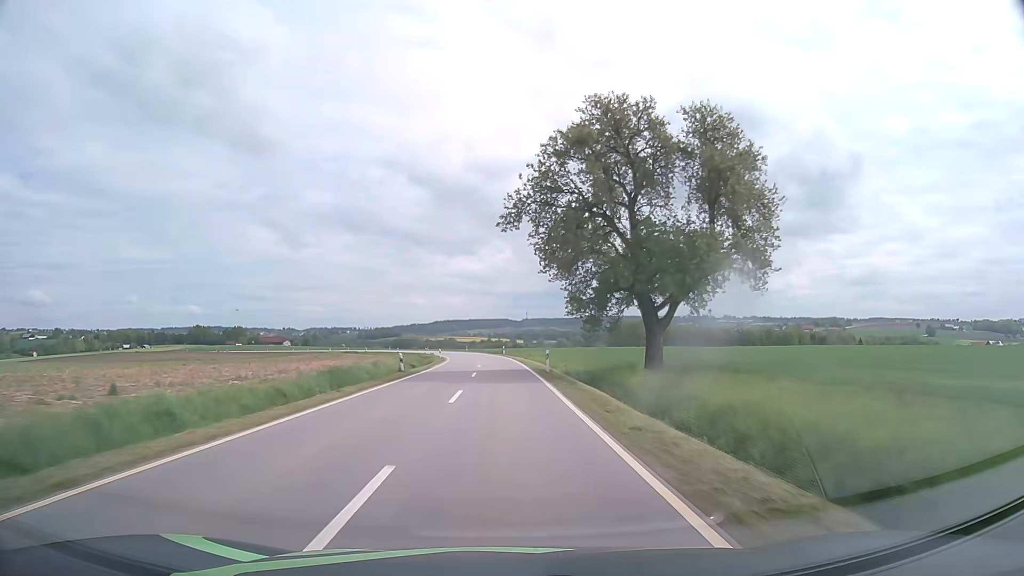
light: Day
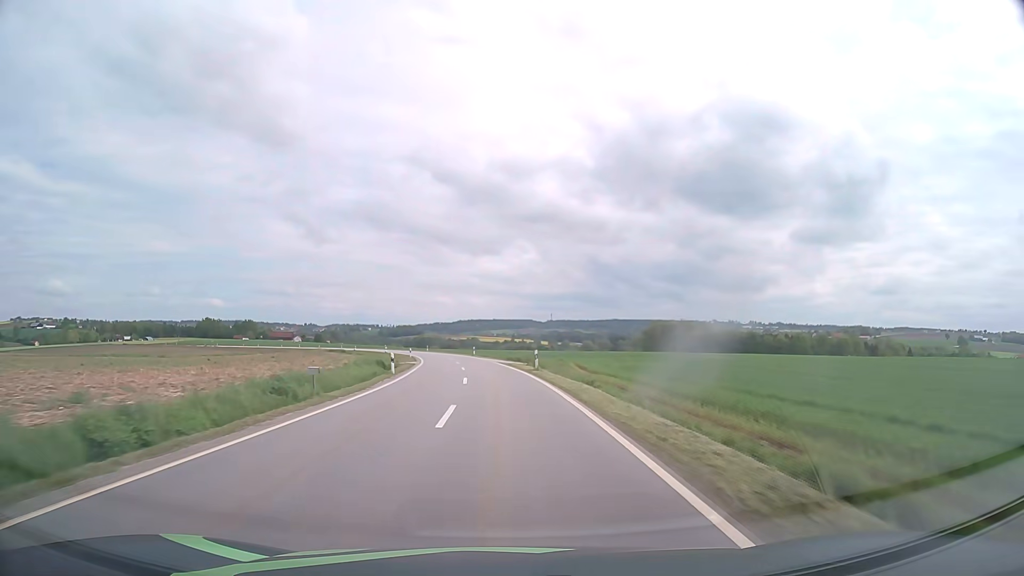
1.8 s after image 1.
(-0.6, +41.4) m; -2°
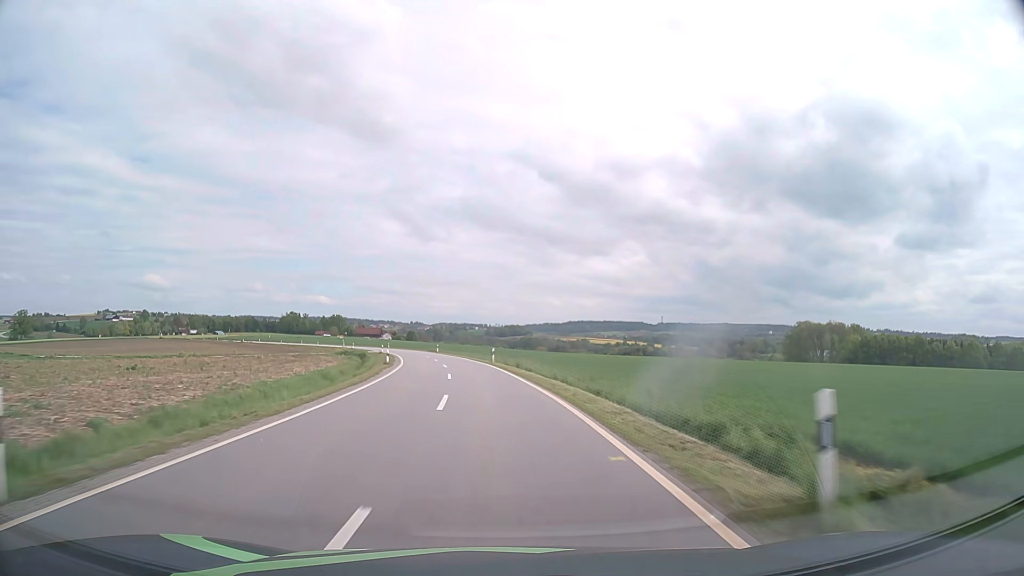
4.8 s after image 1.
(-5.1, +70.3) m; -9°
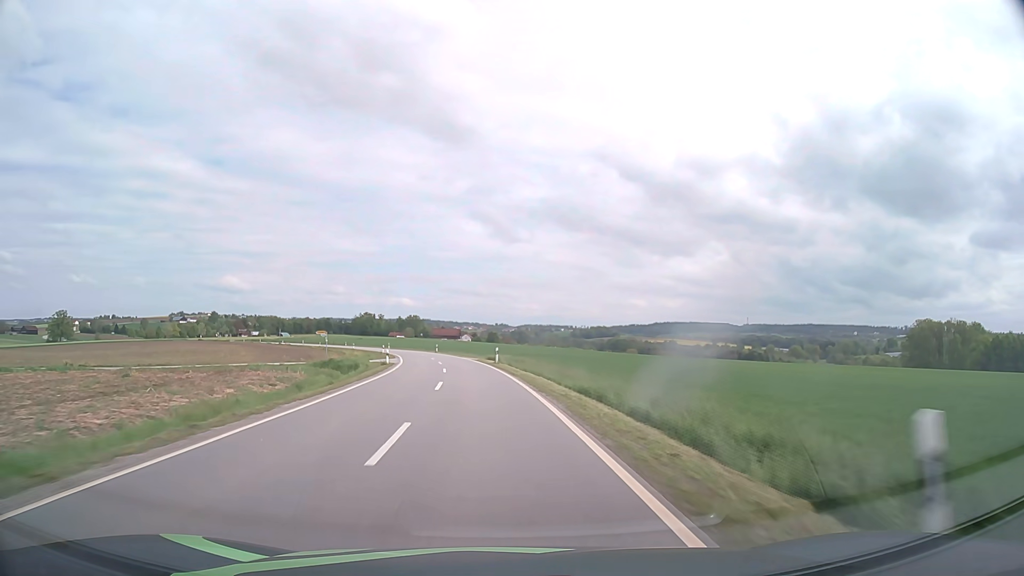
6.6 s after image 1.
(-2.6, +42.9) m; -7°
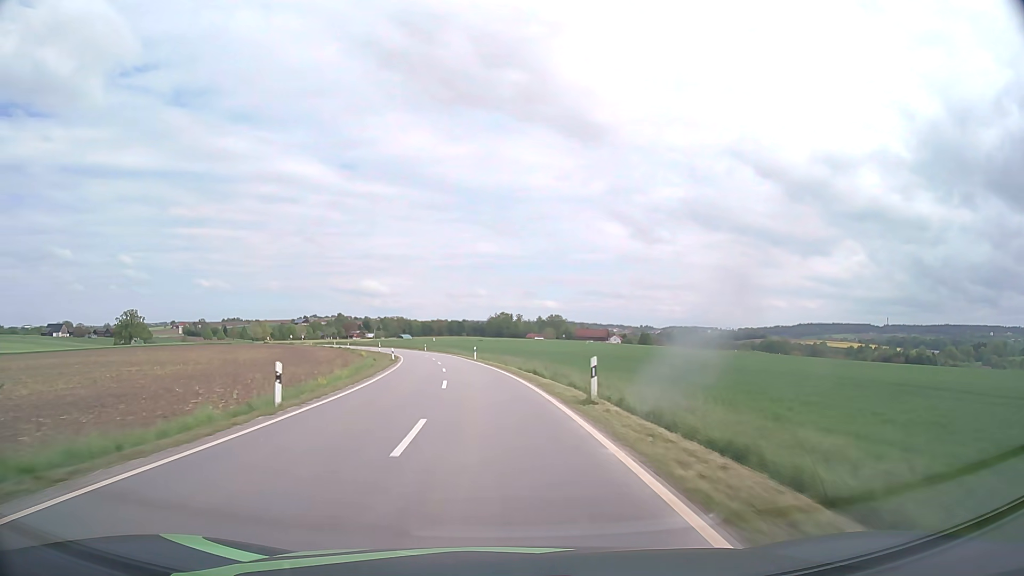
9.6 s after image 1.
(-8.1, +72.3) m; -13°
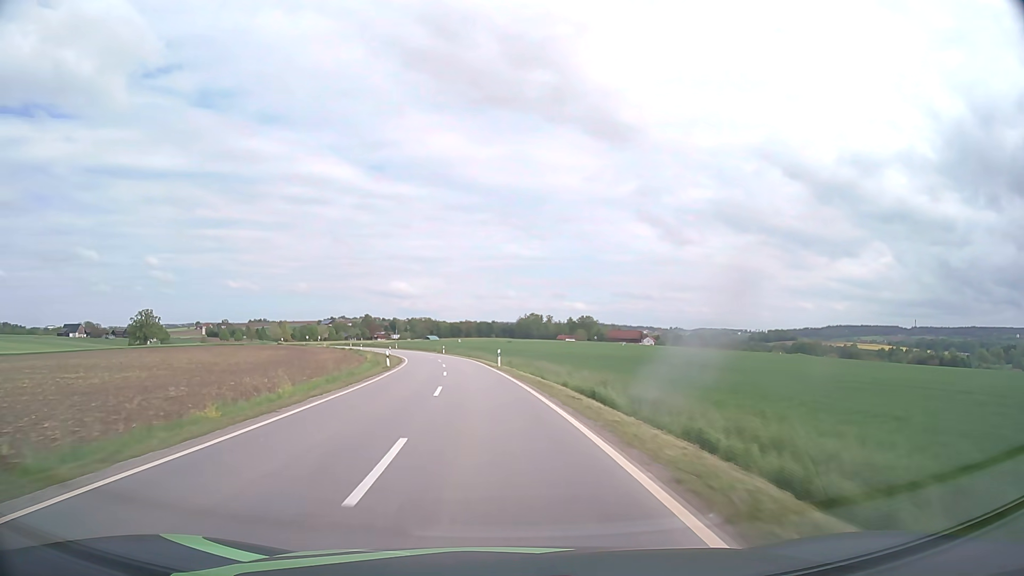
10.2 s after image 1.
(-0.3, +14.7) m; -2°
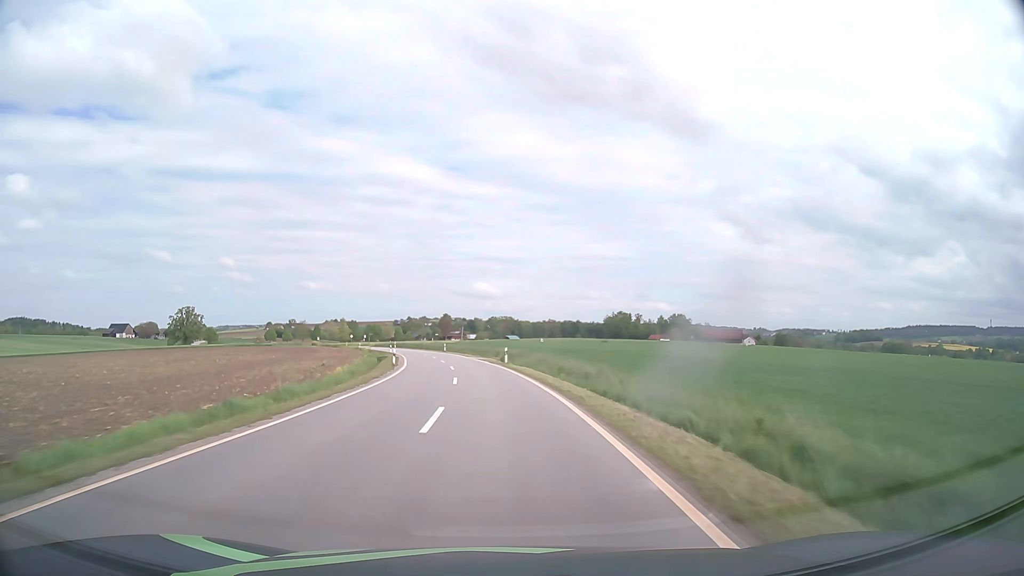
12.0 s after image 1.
(-2.8, +44.3) m; -7°
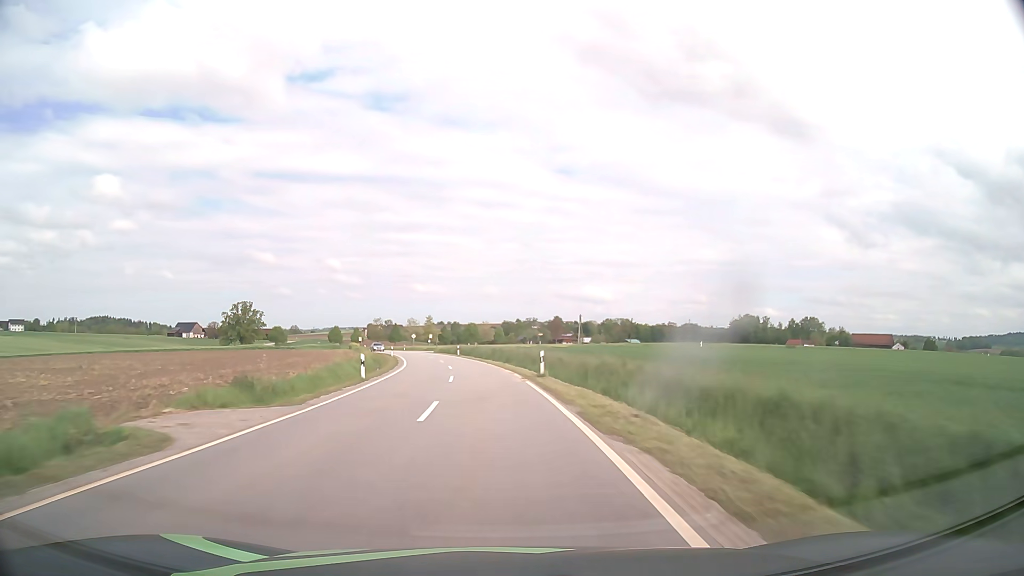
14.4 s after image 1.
(-4.7, +59.2) m; -9°
(0, +10) (0, +20) (-1, +30) (-2, +40) (-3, +50) (-5, +60) (-7, +70) (-9, +79) (-11, +89) (-14, +99) m
